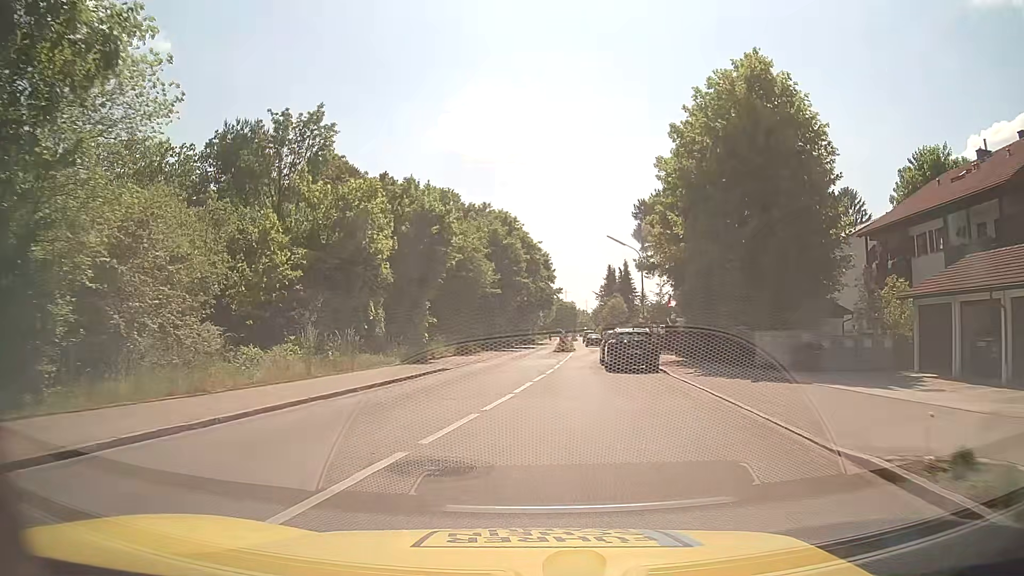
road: tertiary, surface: asphalt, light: Day
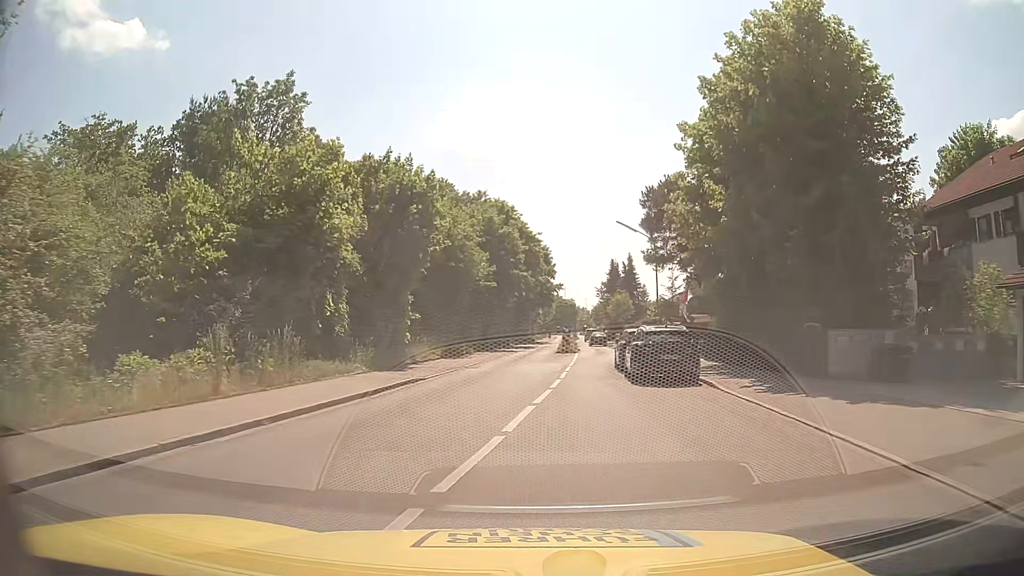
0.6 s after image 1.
(0.0, +5.7) m; 0°
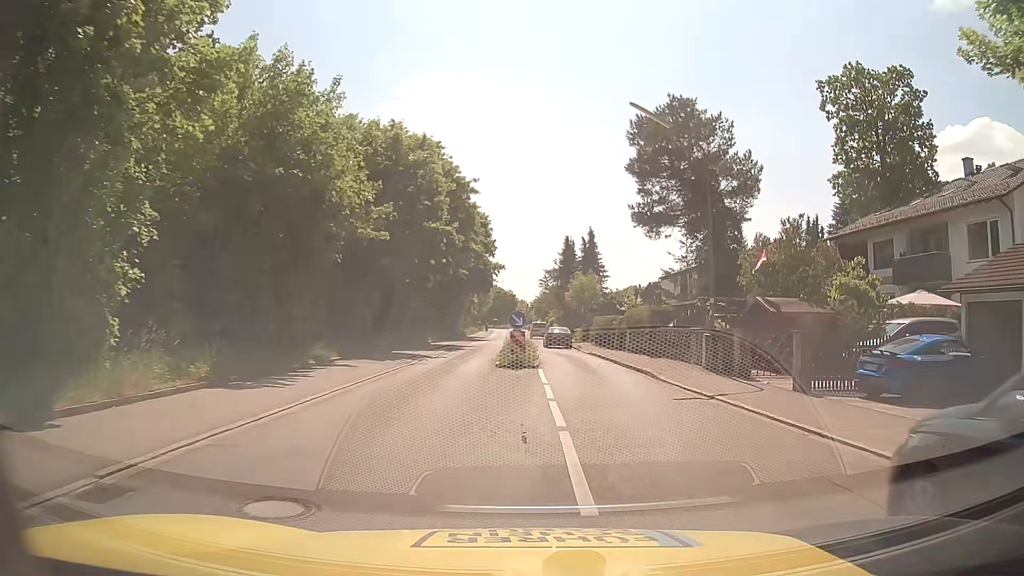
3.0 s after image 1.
(+0.4, +21.9) m; +4°
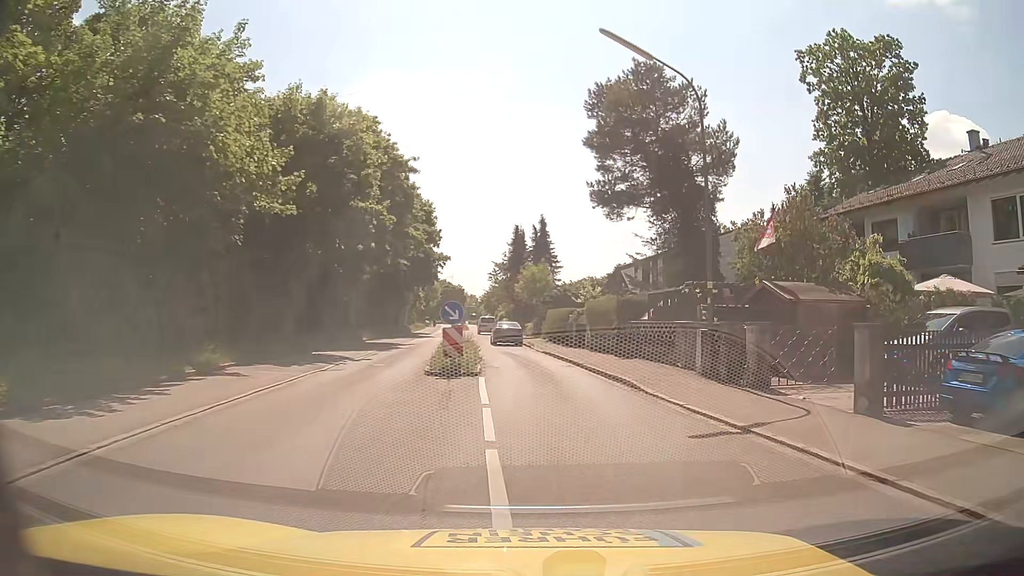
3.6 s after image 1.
(+0.3, +5.1) m; +5°
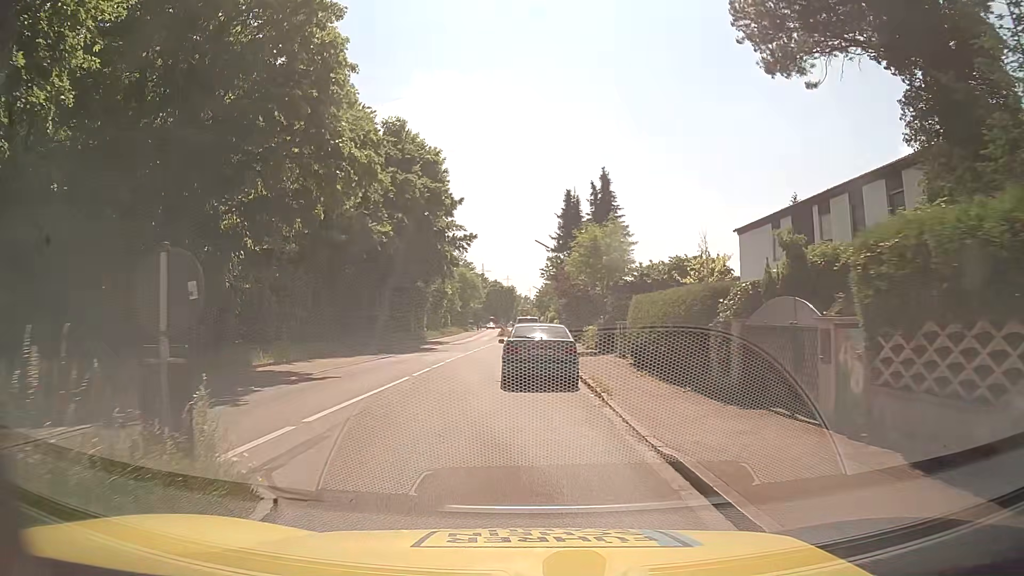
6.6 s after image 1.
(+0.1, +23.4) m; -6°
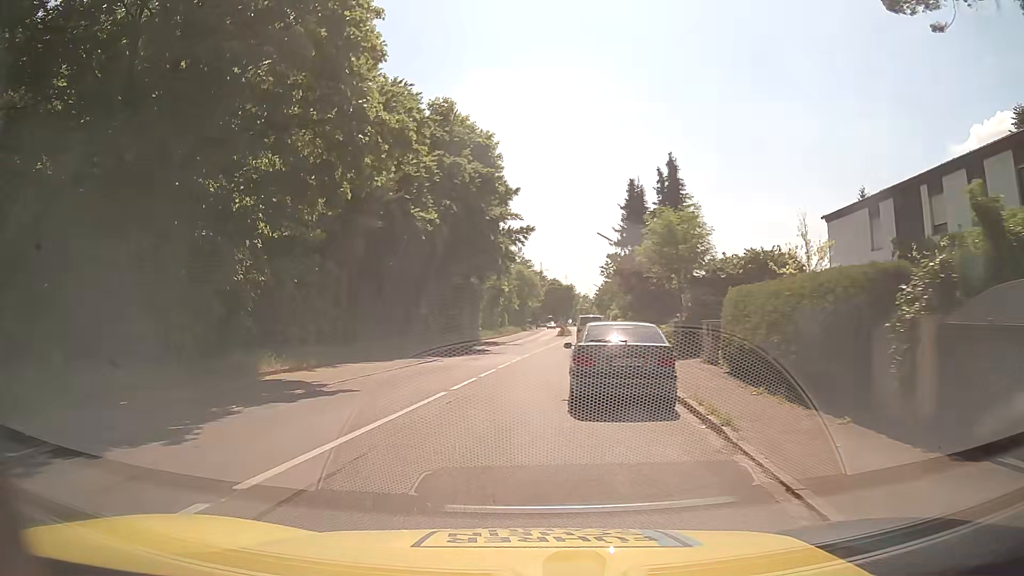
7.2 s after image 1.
(-0.1, +4.2) m; -3°
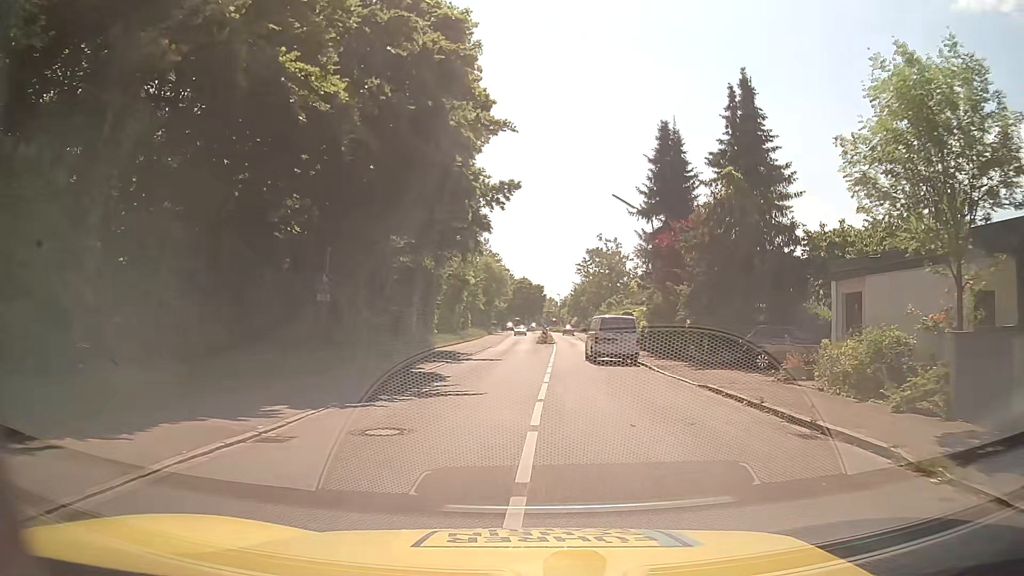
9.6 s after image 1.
(-1.2, +18.6) m; +2°
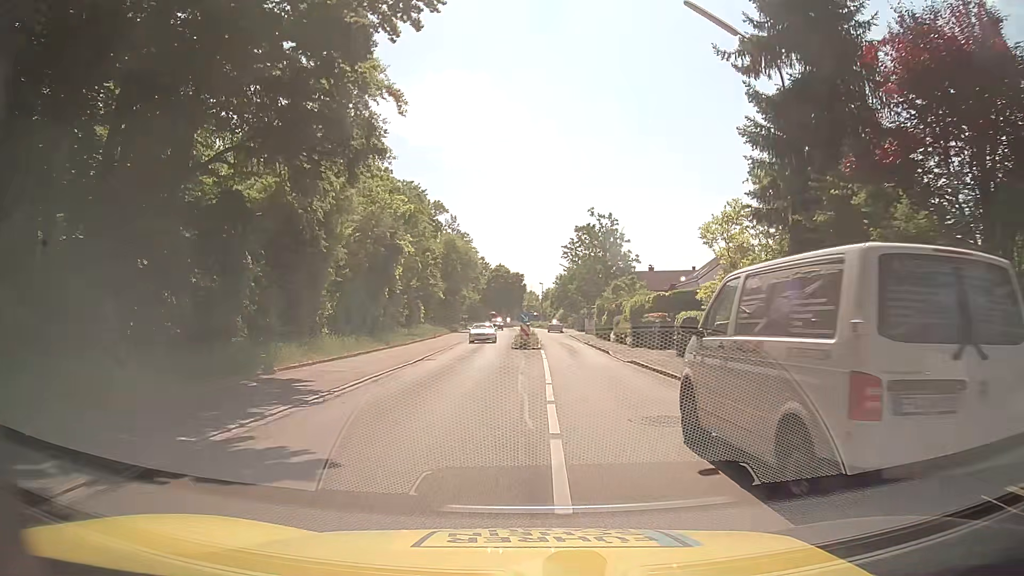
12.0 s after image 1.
(+0.6, +22.8) m; +2°
(0, +10) (+1, +20) (+2, +30) (+2, +40) (+2, +50) (+2, +60) (+1, +70) (+1, +80) (+1, +90) (+1, +100) m
